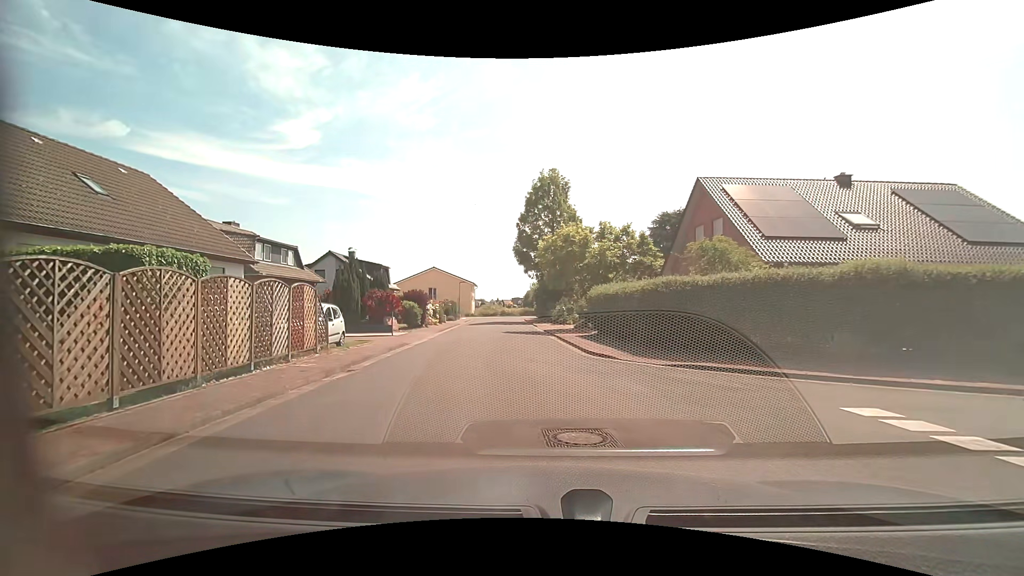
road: residential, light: Day
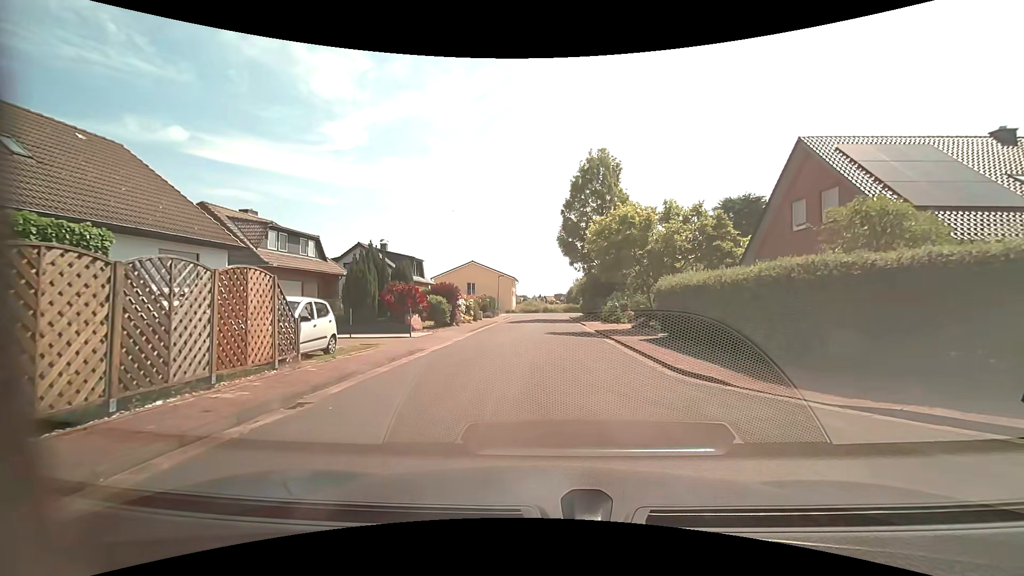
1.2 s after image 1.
(-0.3, +5.1) m; -4°
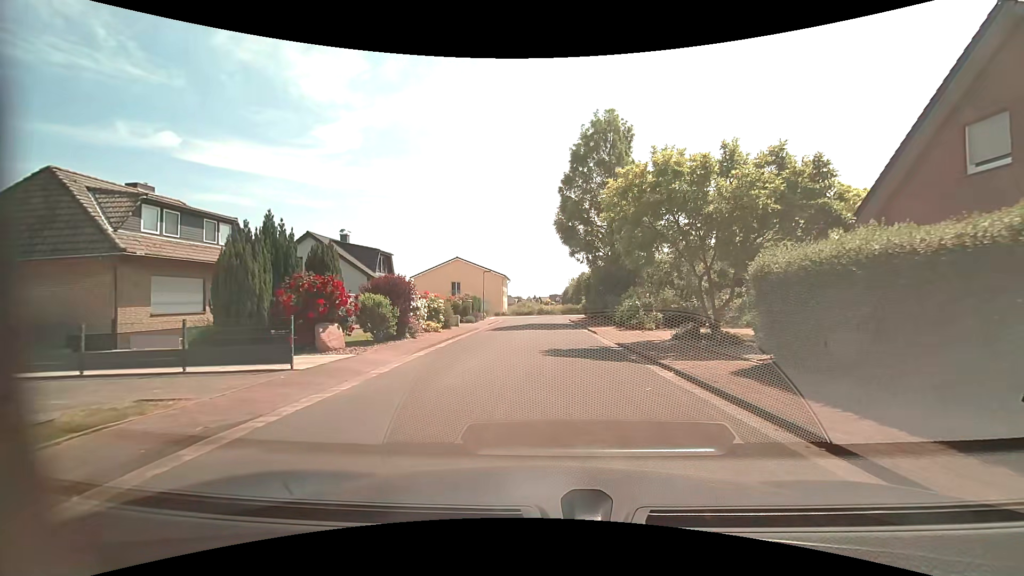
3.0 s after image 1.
(-0.1, +9.5) m; 0°
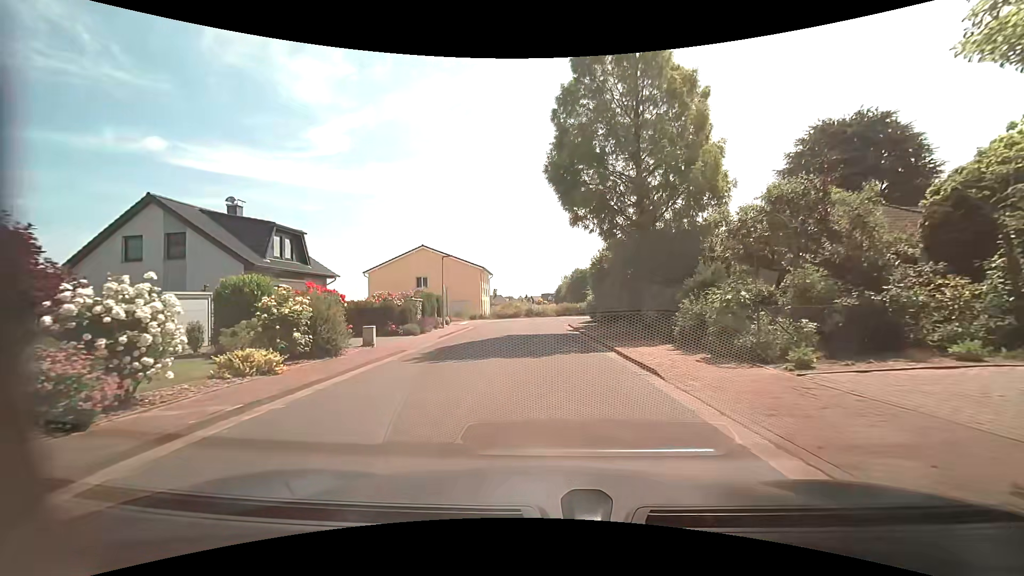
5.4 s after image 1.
(+0.2, +14.8) m; +1°
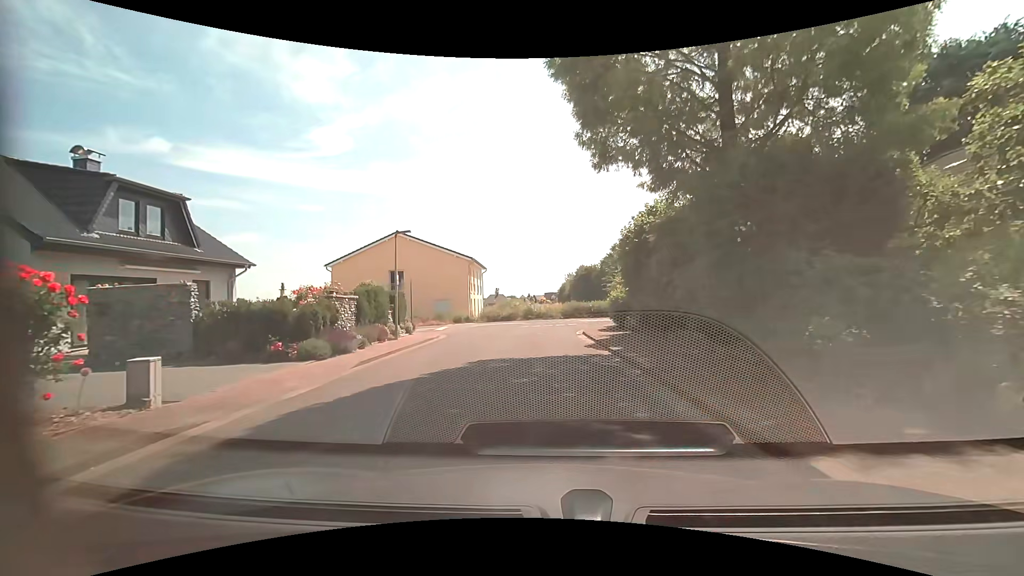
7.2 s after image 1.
(0.0, +10.2) m; 0°
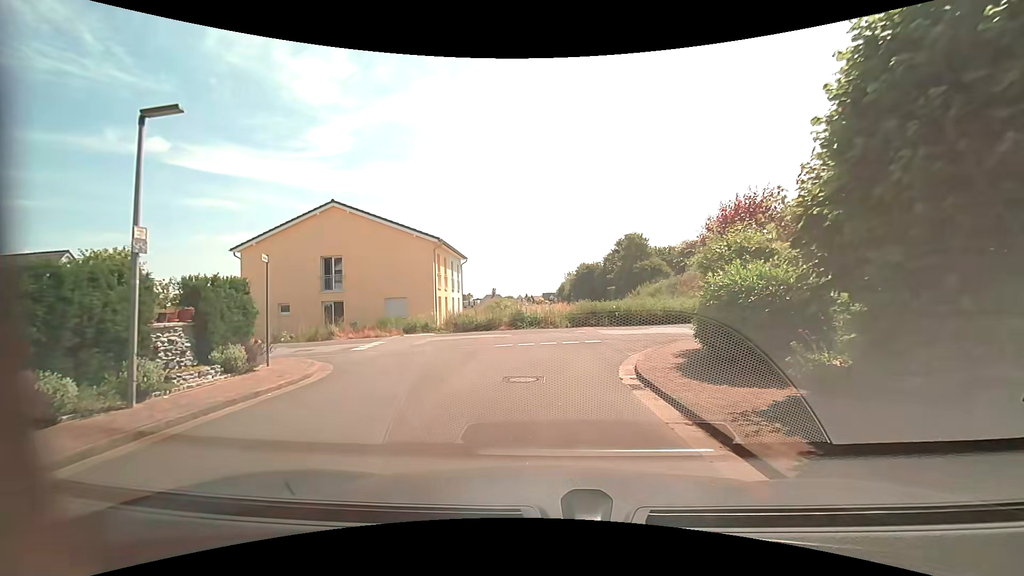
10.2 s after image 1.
(-0.1, +13.3) m; -2°
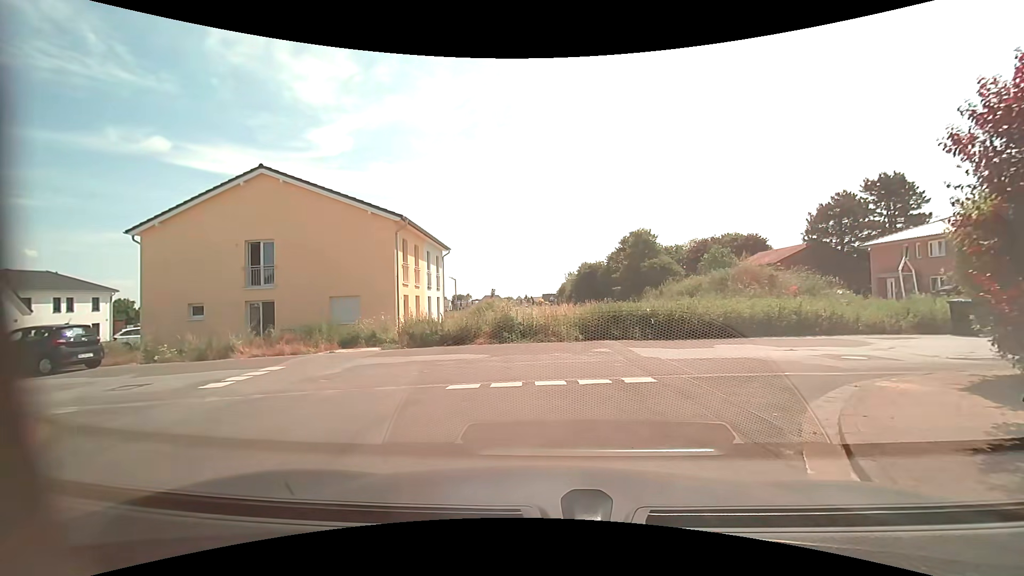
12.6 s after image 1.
(+0.2, +7.9) m; +1°
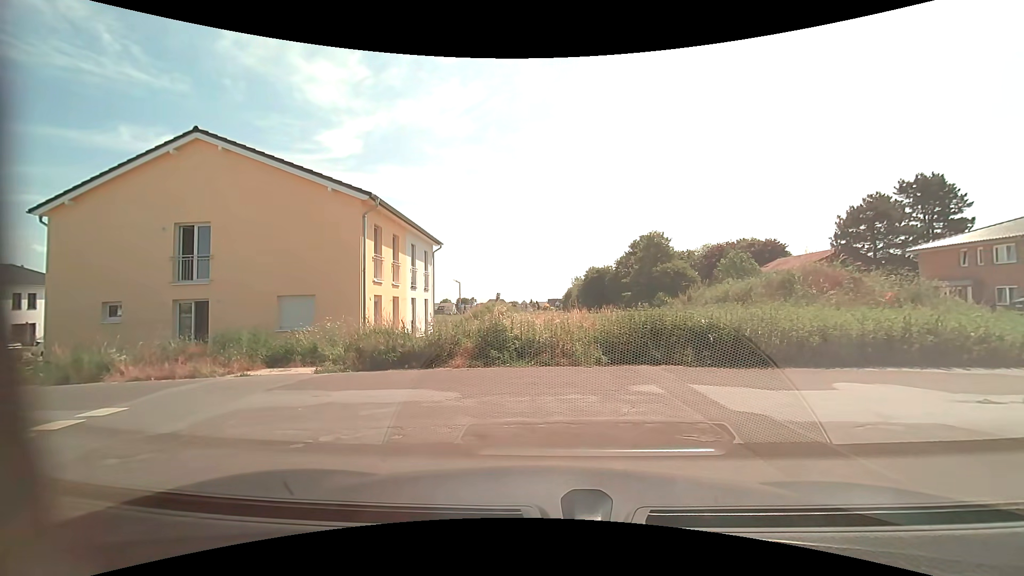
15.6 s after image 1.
(+0.1, +5.0) m; +1°
